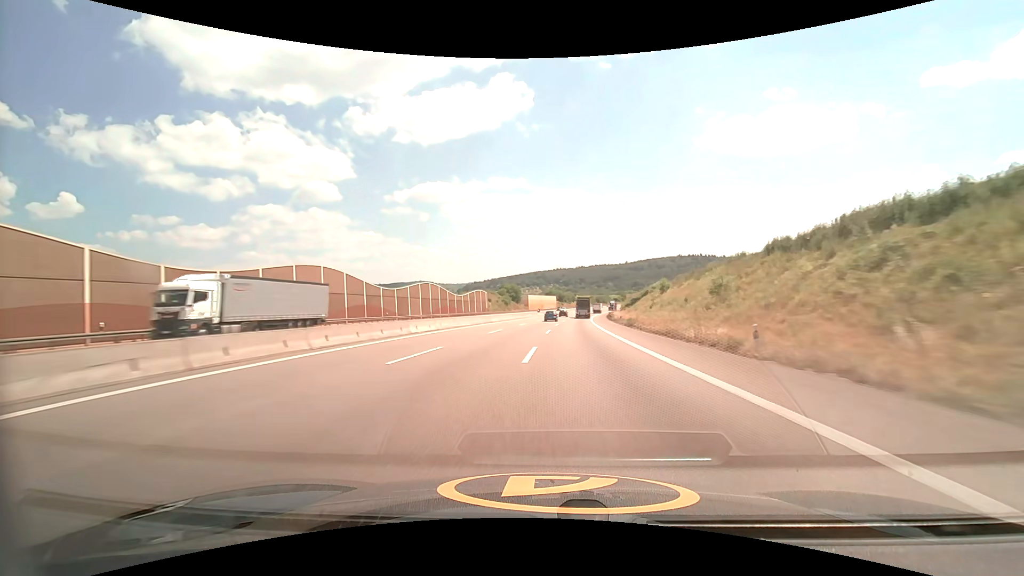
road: motorway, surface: asphalt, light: Day
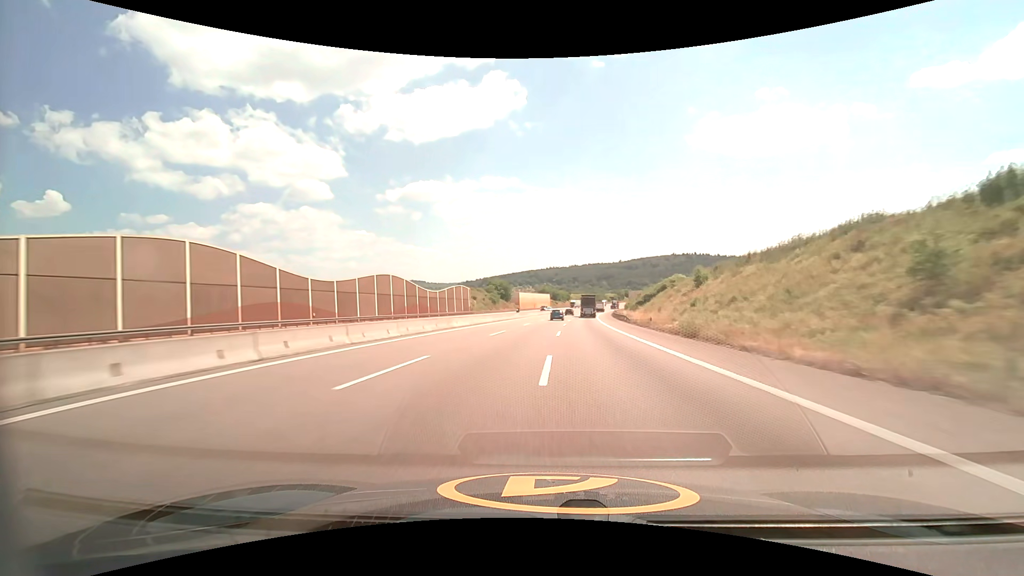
(+0.2, +22.0) m; +1°
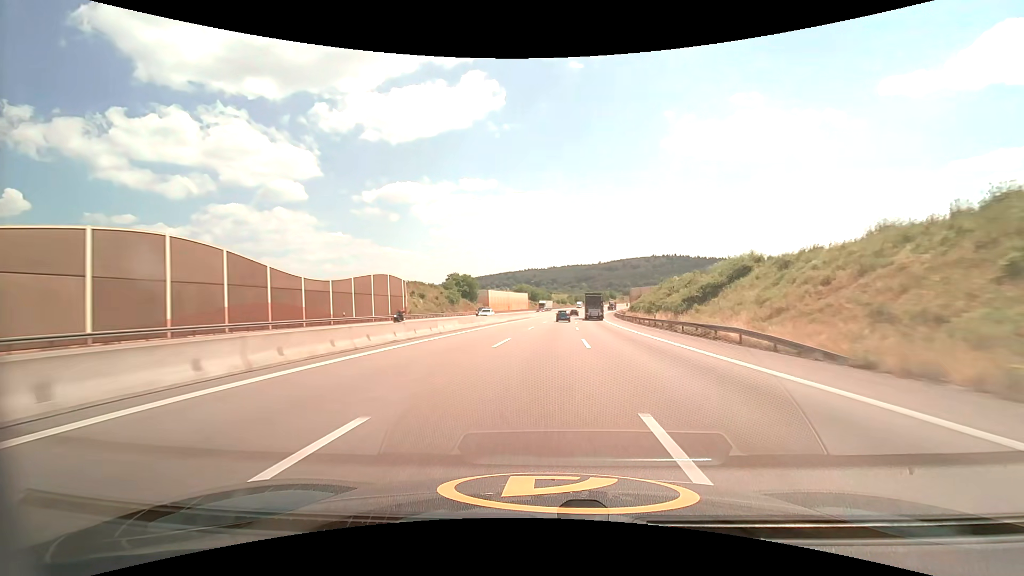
(+0.8, +44.1) m; +2°
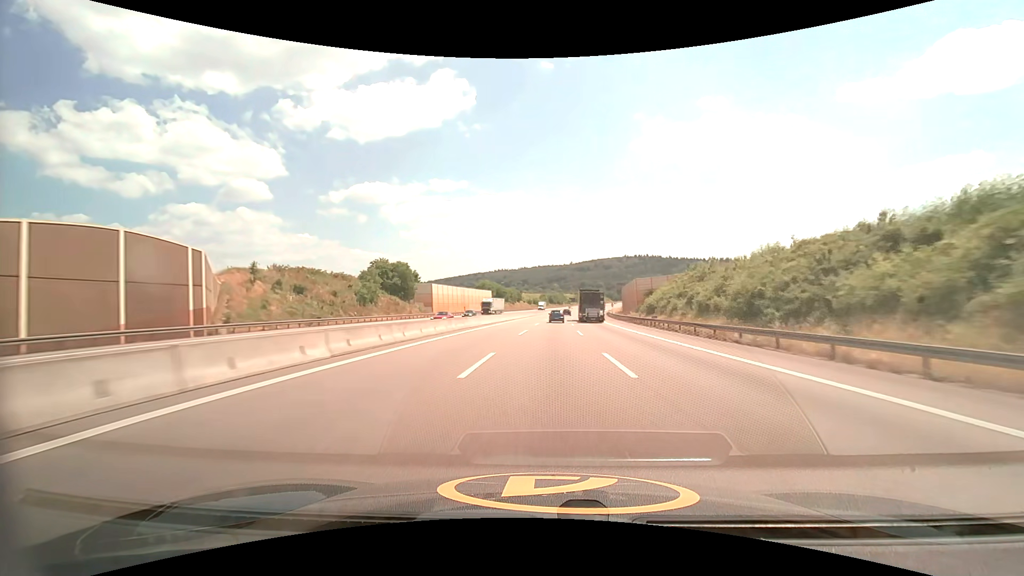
(+1.3, +44.1) m; +3°
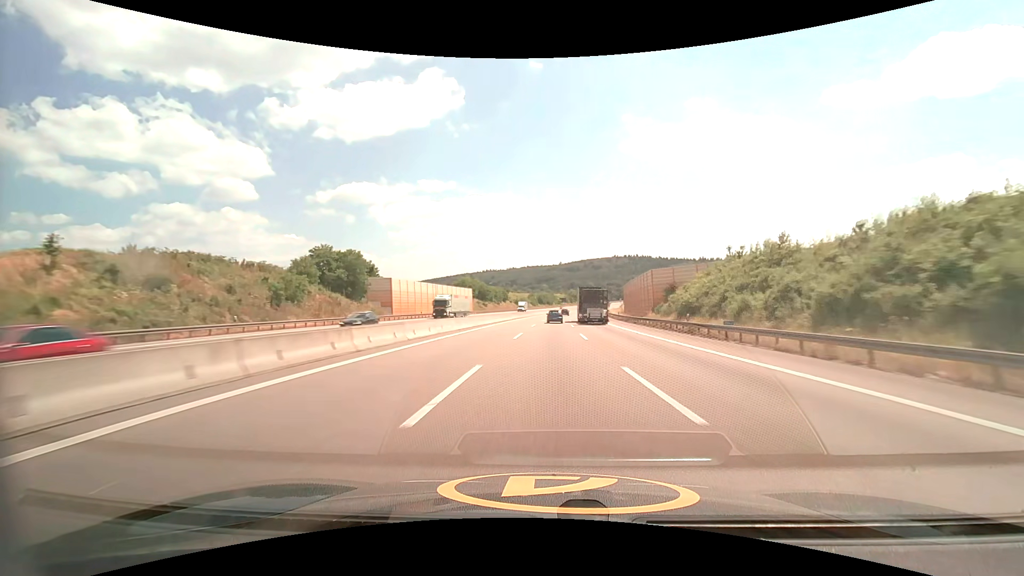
(+0.3, +22.0) m; +1°
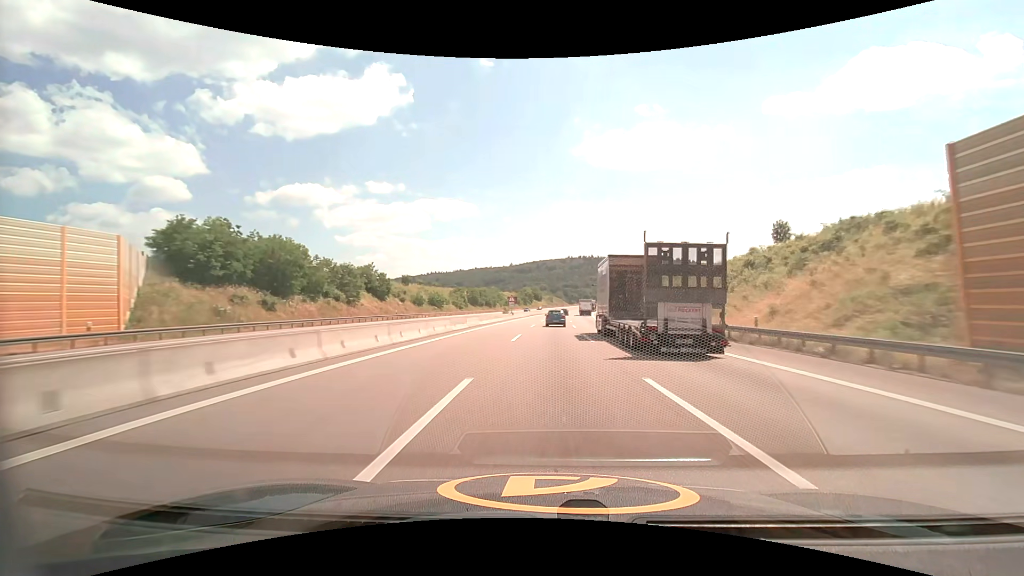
(+5.4, +109.6) m; +6°
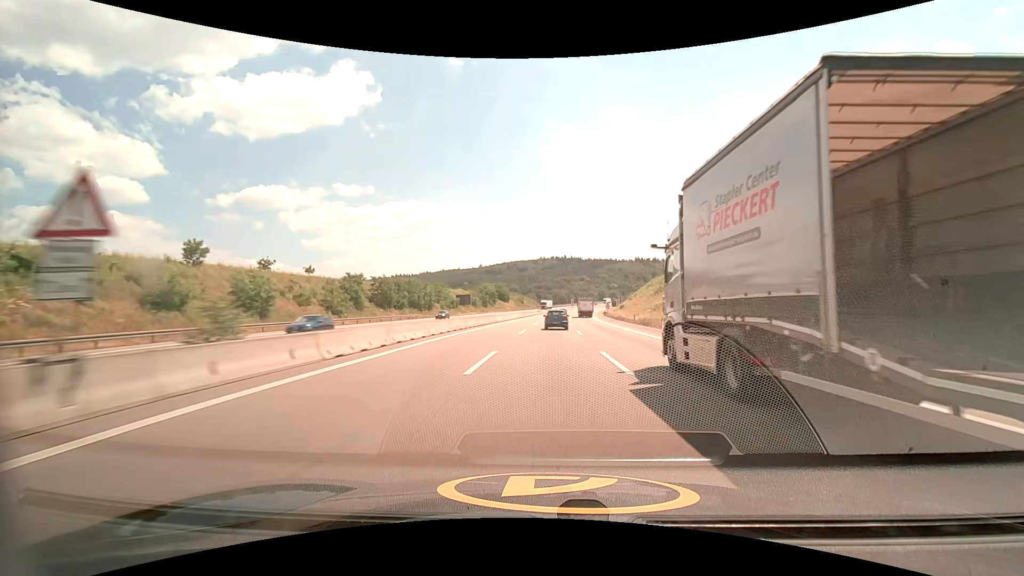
(+2.0, +65.0) m; +3°
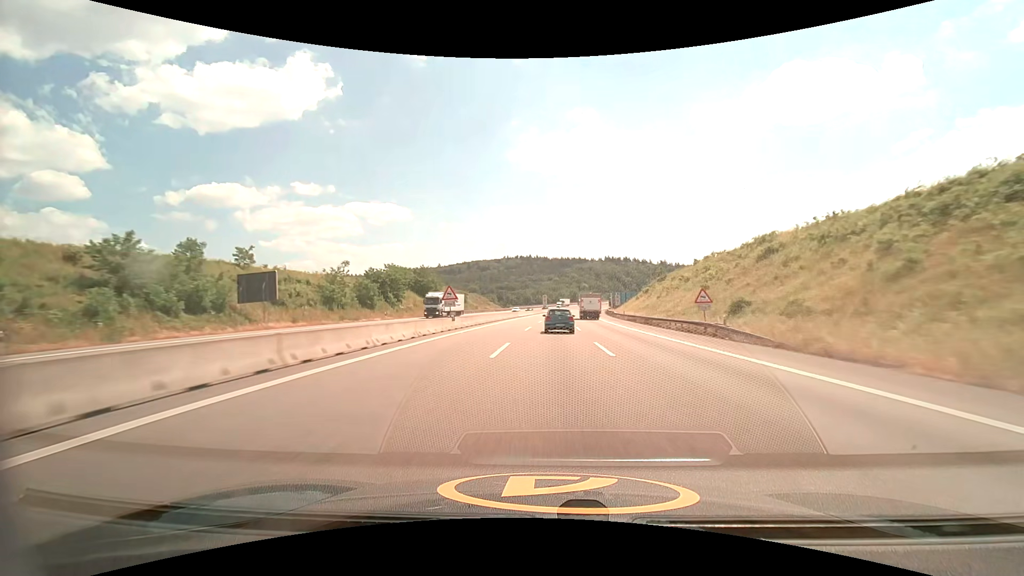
(+3.0, +85.5) m; +4°
(0, +10) (0, +20) (0, +30) (+1, +40) (+1, +50) (+2, +60) (+2, +70) (+3, +80) (+4, +90) (+5, +100) m
